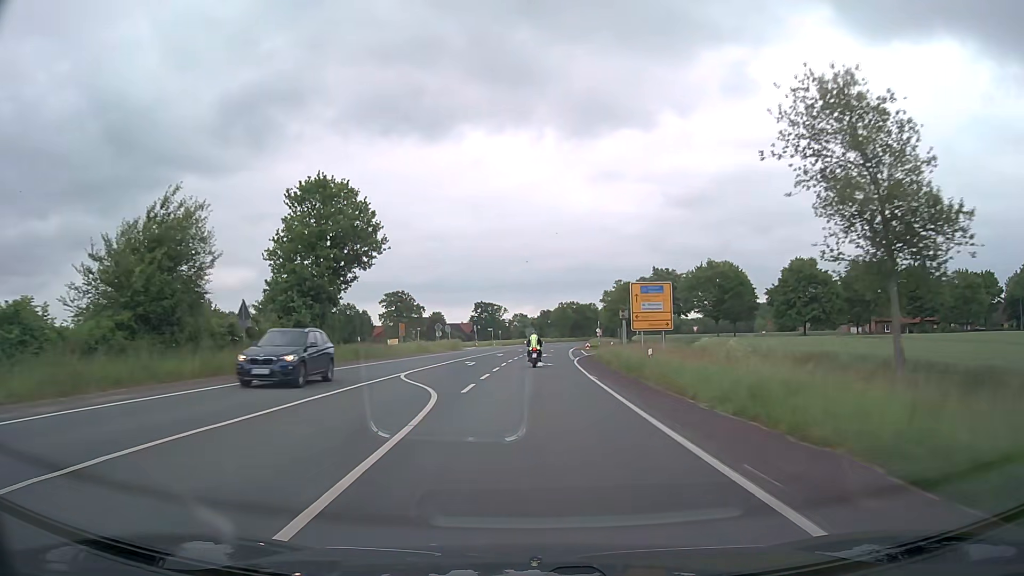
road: secondary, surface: asphalt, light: Day
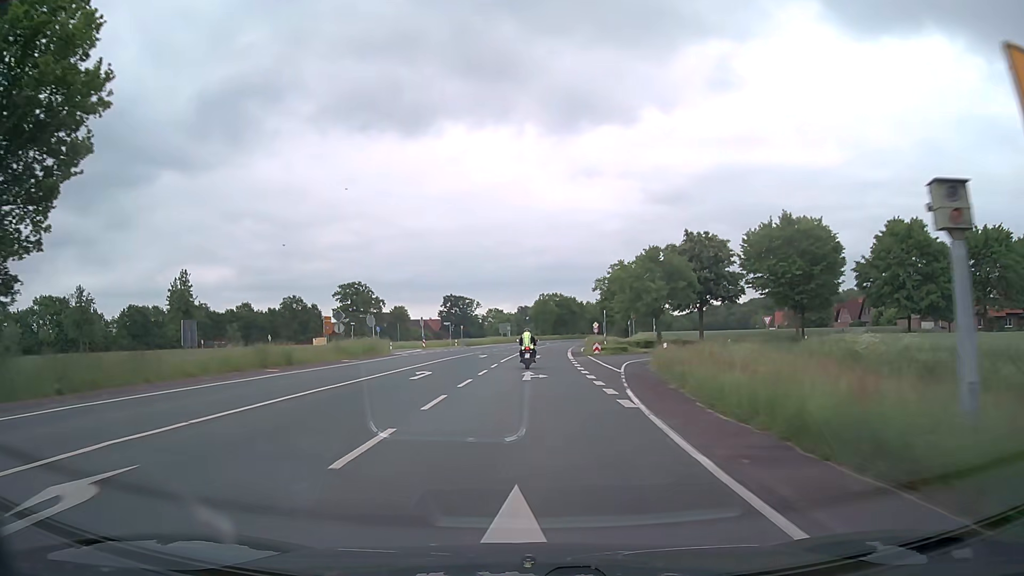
(+0.6, +32.2) m; +2°
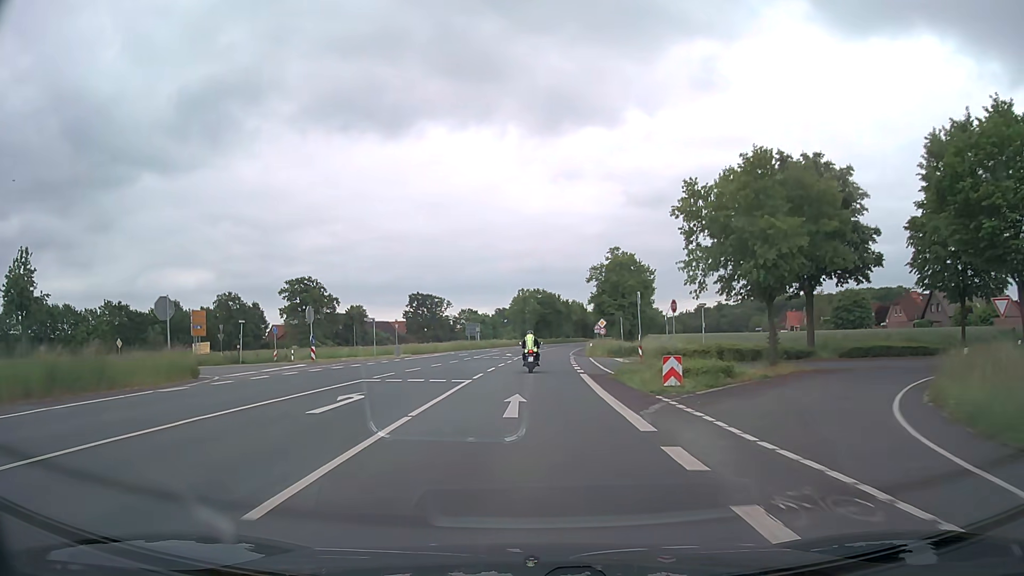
(+0.4, +30.2) m; +2°
(0, +10) (0, +20) (0, +30) (+1, +40) (+1, +50) (+2, +60) (+3, +70) (+3, +80) (+4, +90) (+6, +100) m
